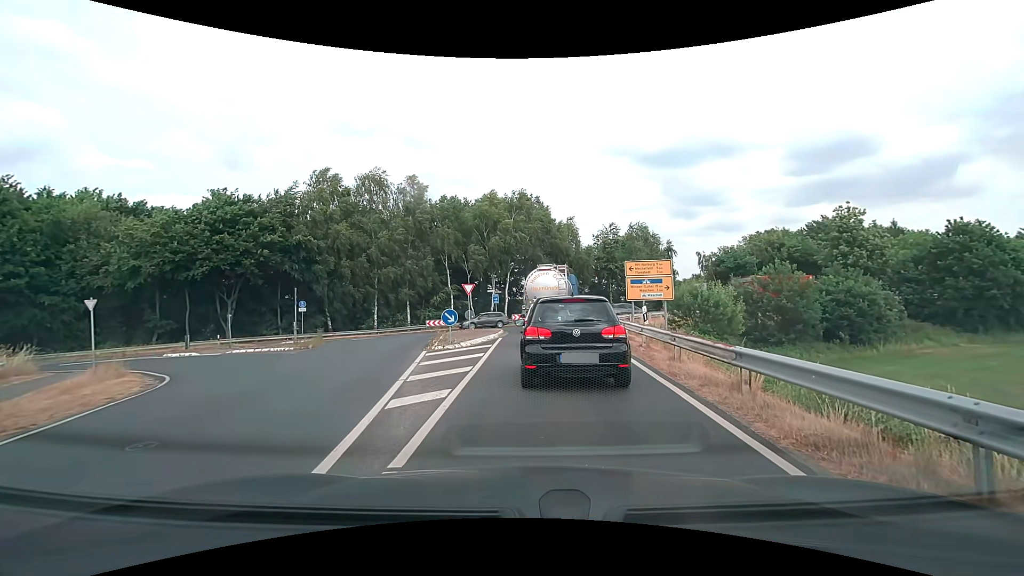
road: secondary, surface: asphalt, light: Day
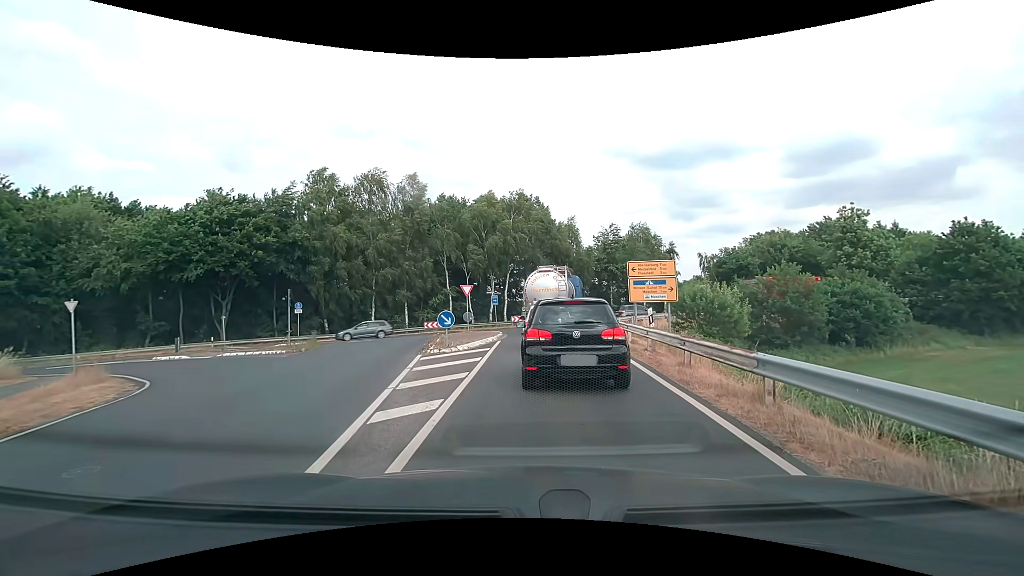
(0.0, +0.7) m; 0°
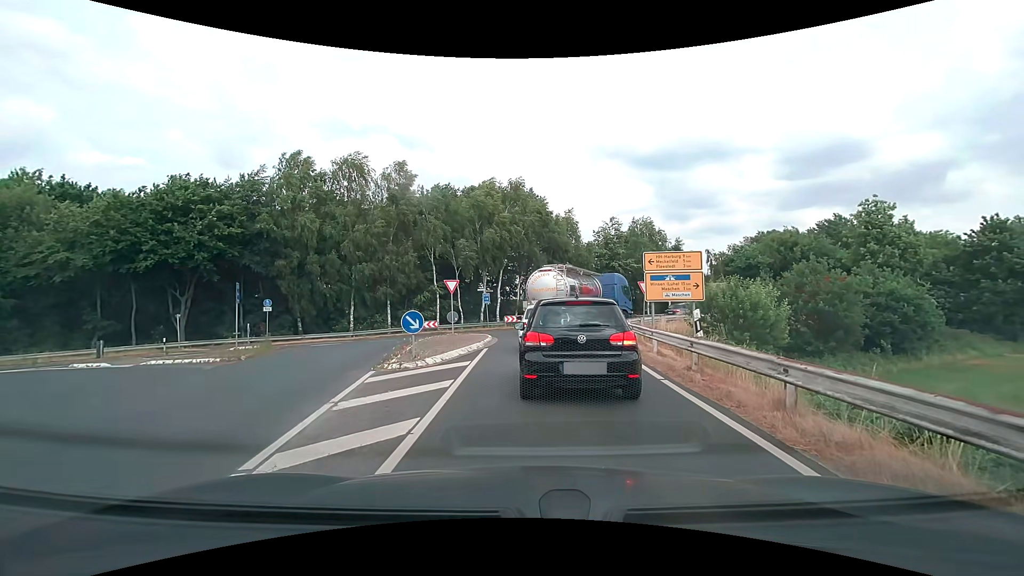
(0.0, +4.5) m; -1°
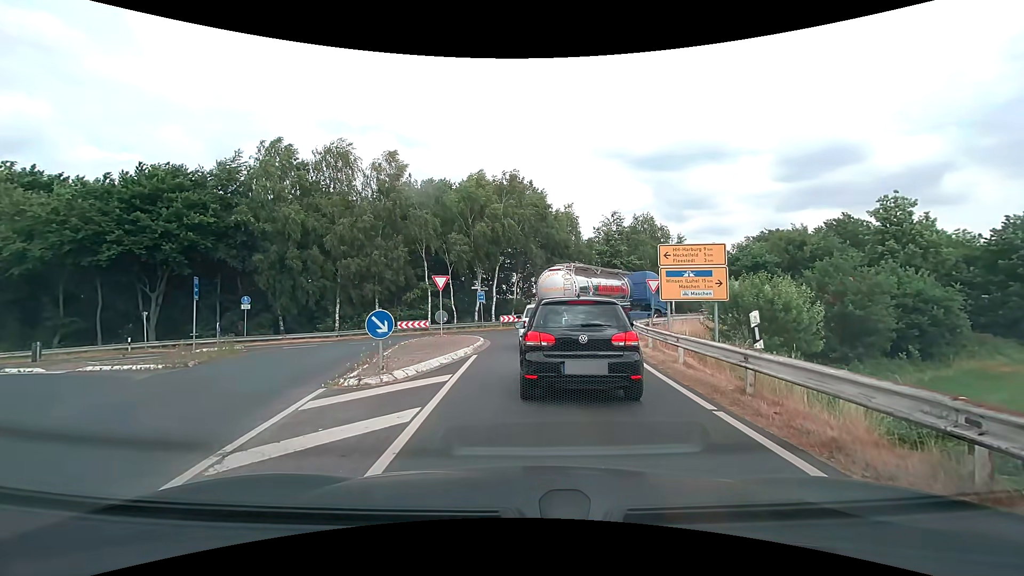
(0.0, +2.7) m; +2°
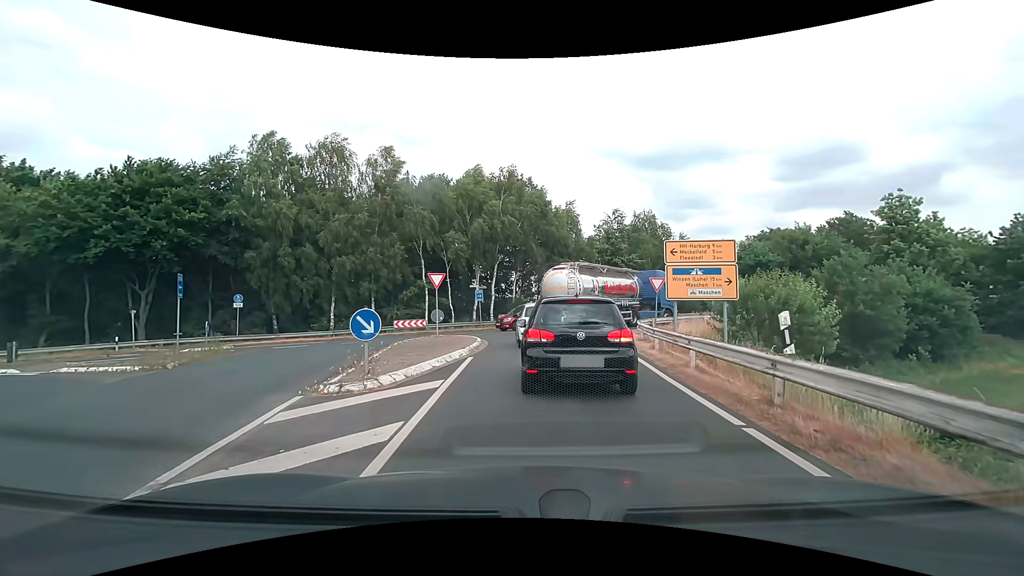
(0.0, +0.9) m; 0°
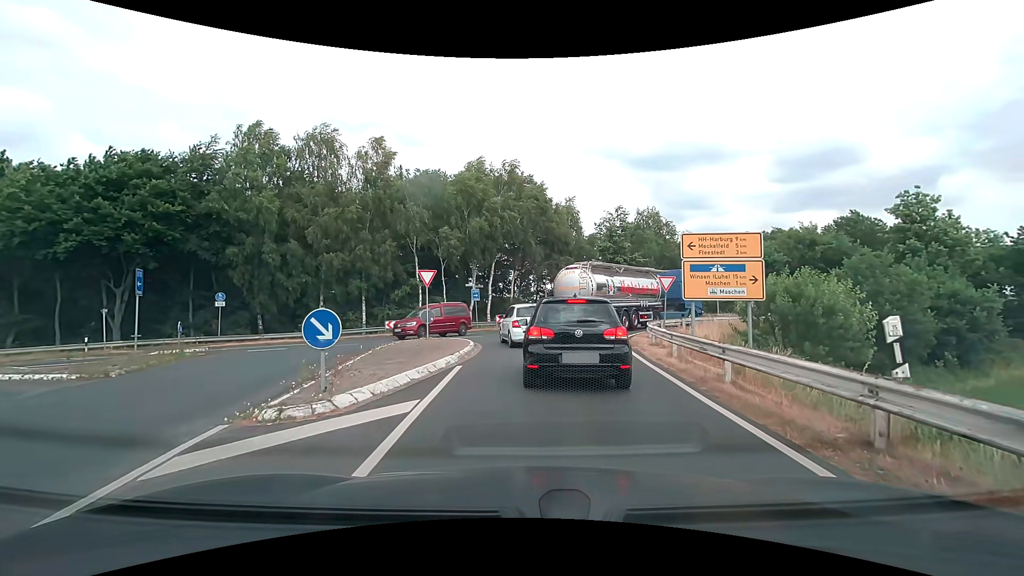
(0.0, +2.0) m; -1°
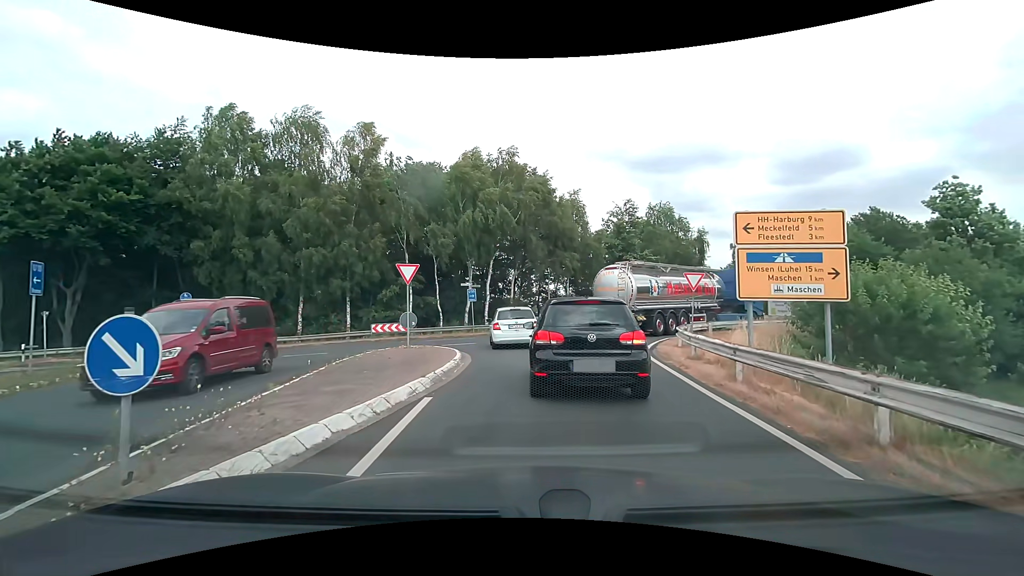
(0.0, +3.8) m; +1°
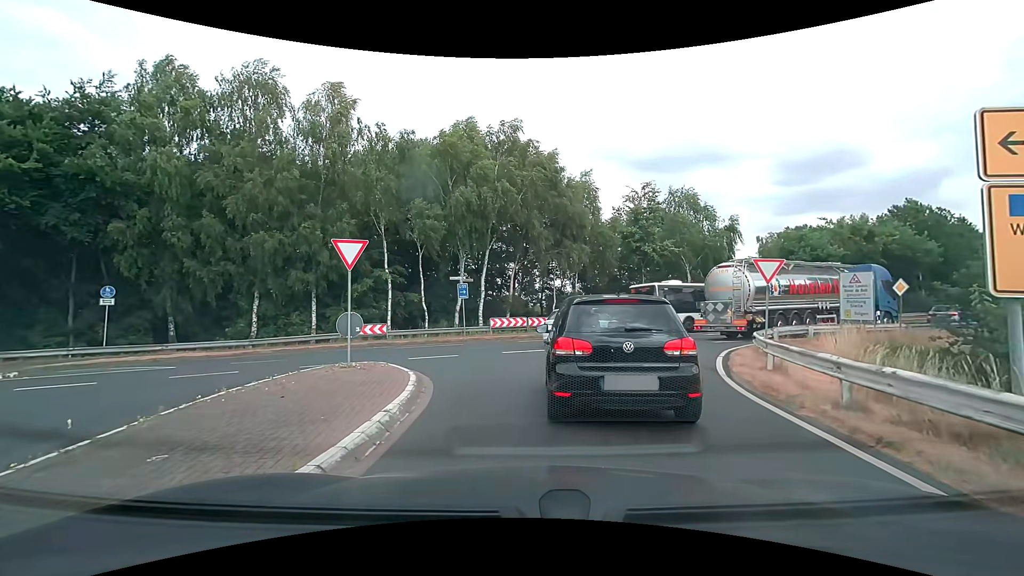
(-0.1, +6.1) m; 0°
